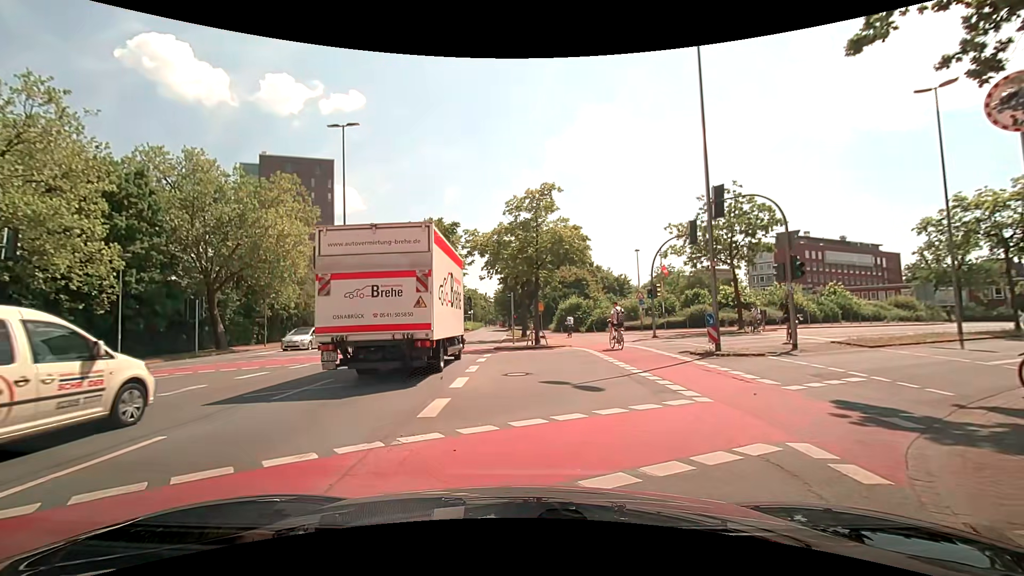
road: primary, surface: asphalt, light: Day
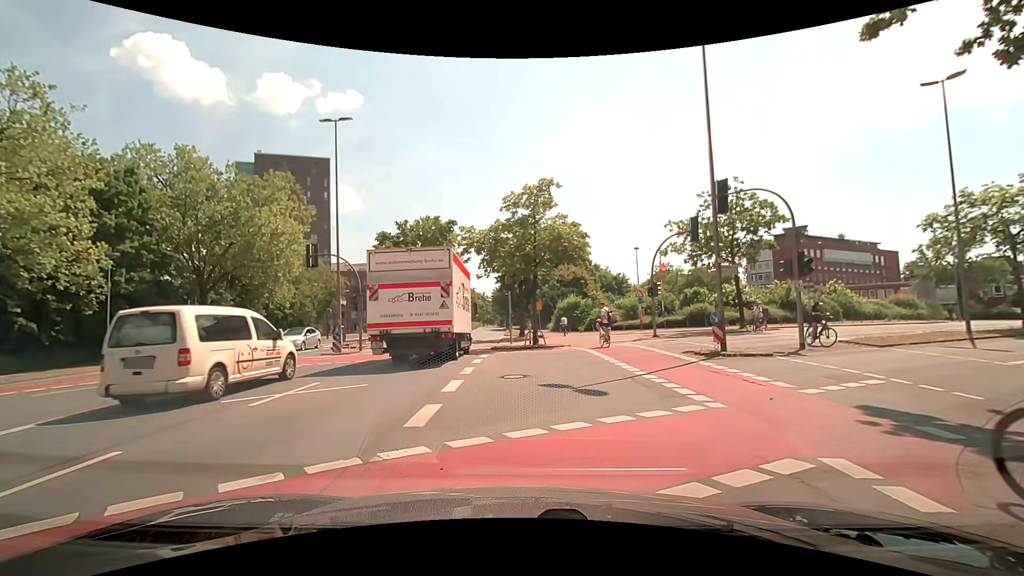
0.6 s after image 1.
(0.0, +0.6) m; 0°
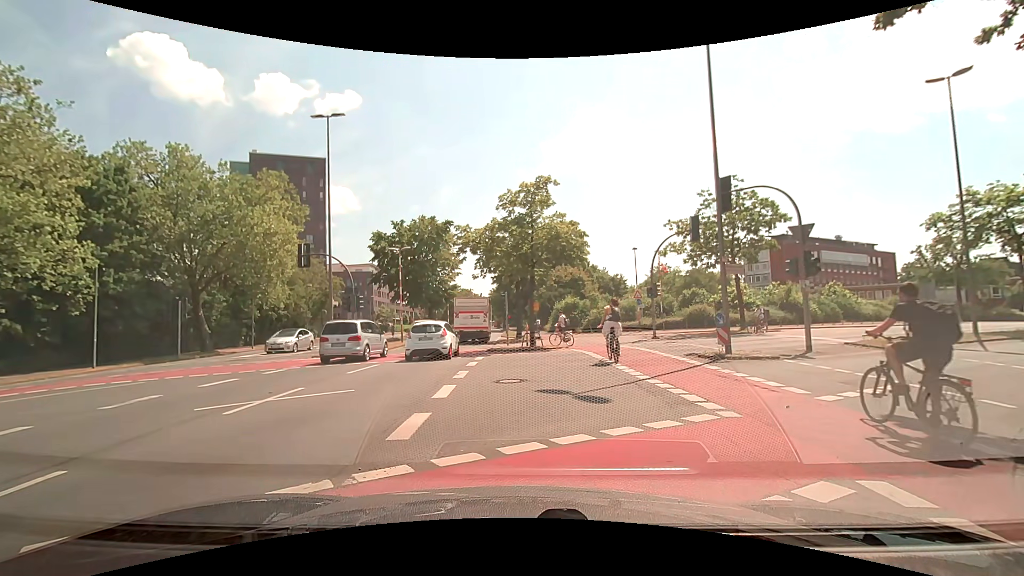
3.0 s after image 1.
(0.0, +0.7) m; 0°
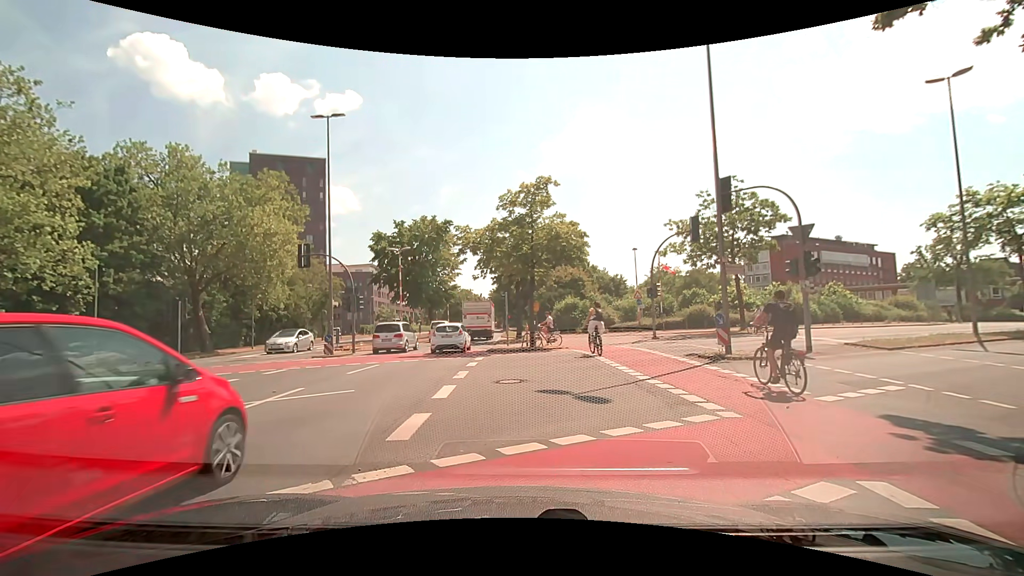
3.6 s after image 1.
(0.0, 0.0) m; 0°
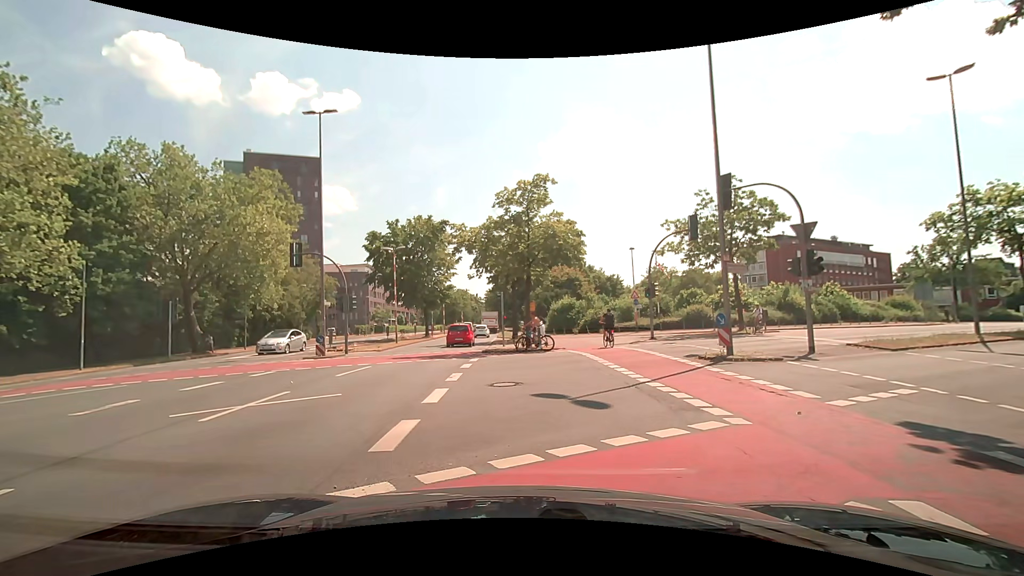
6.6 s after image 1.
(0.0, +0.5) m; 0°
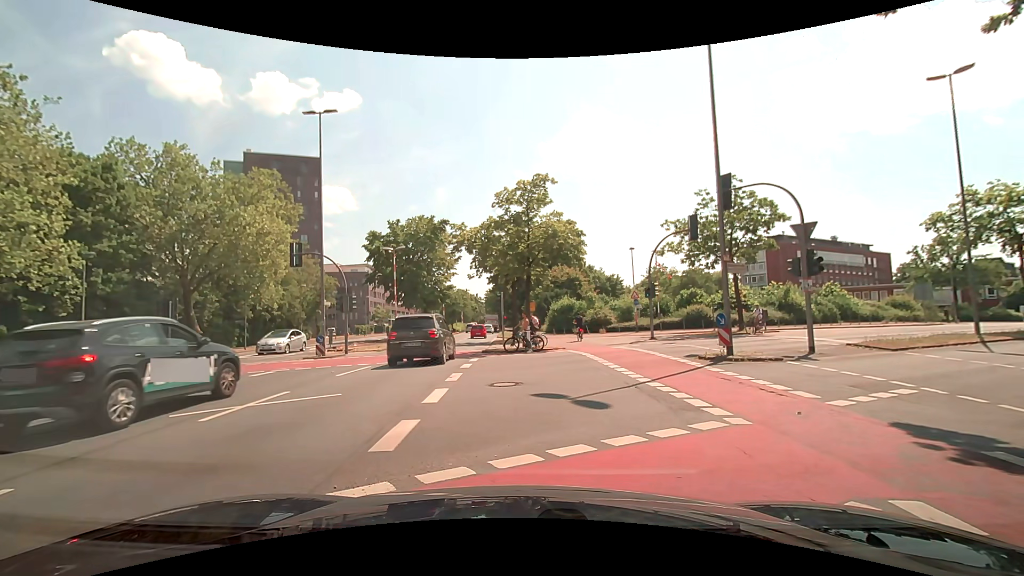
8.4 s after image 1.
(0.0, 0.0) m; 0°
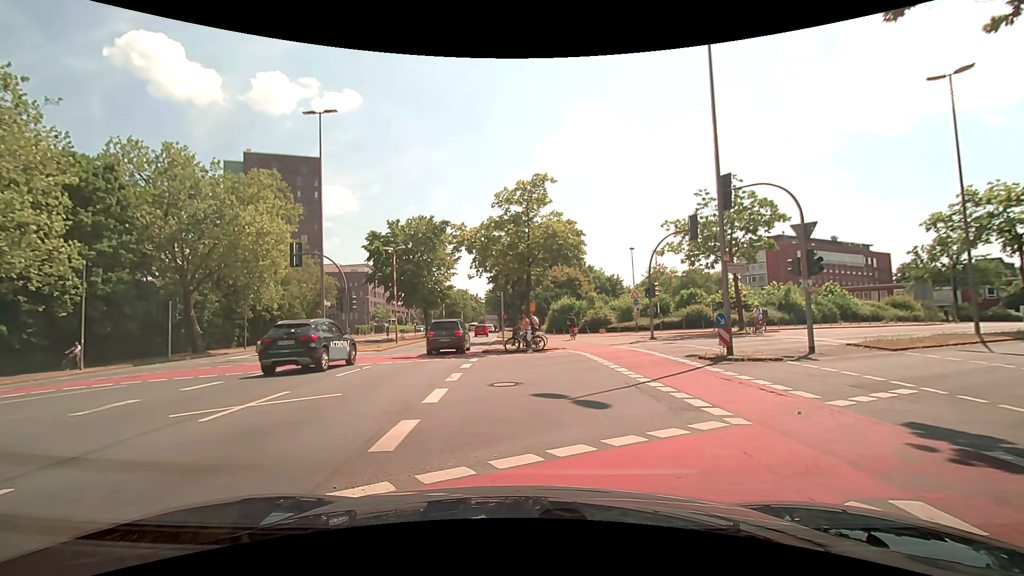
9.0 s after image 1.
(0.0, 0.0) m; 0°
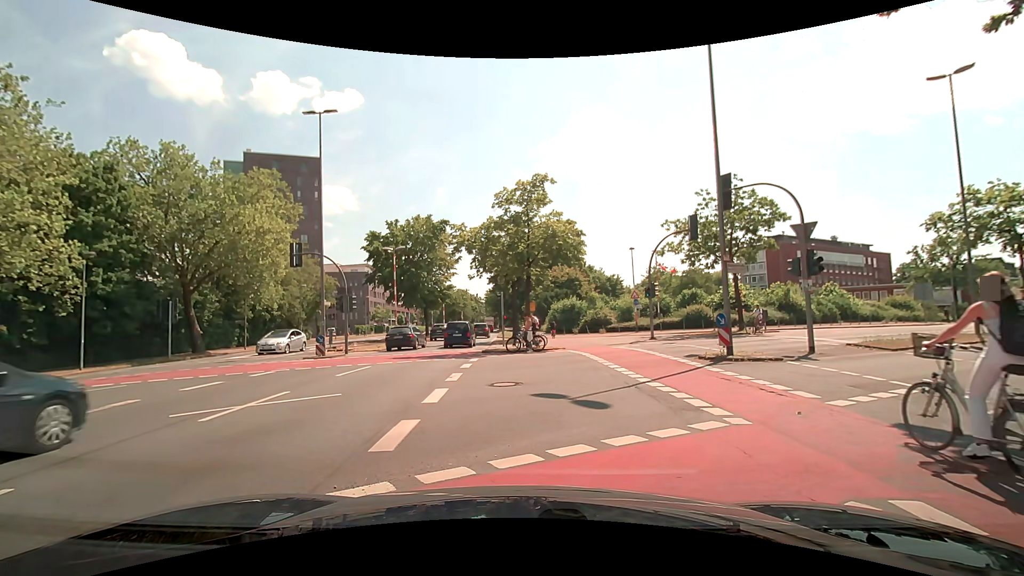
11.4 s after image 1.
(0.0, 0.0) m; 0°
